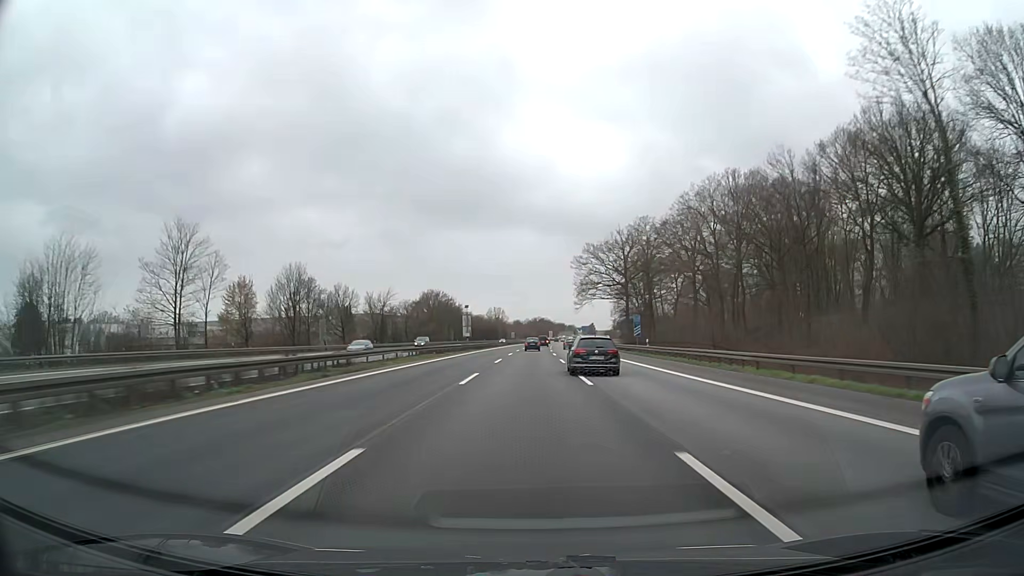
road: motorway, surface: asphalt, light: Day
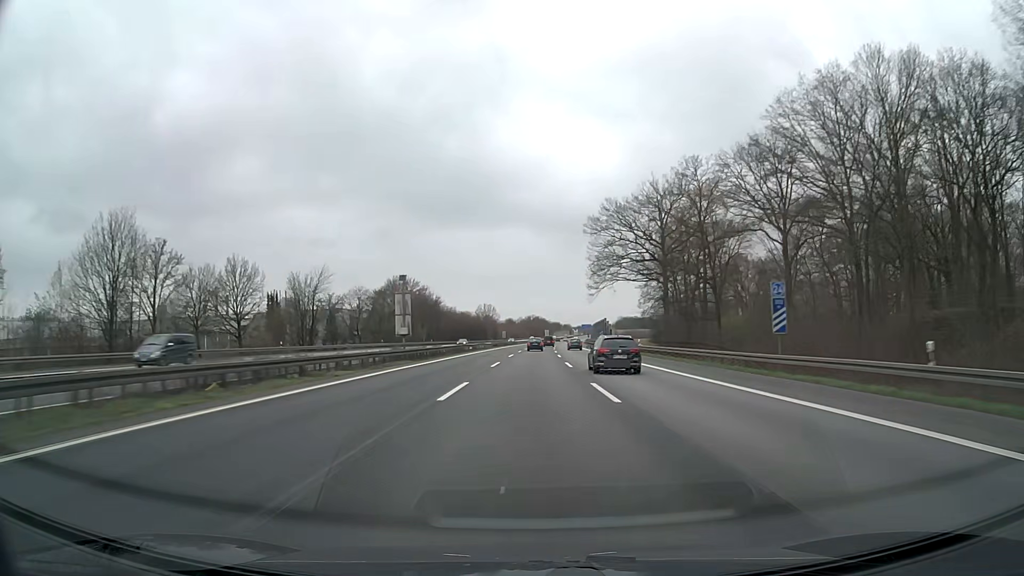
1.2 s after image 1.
(+0.2, +41.1) m; 0°
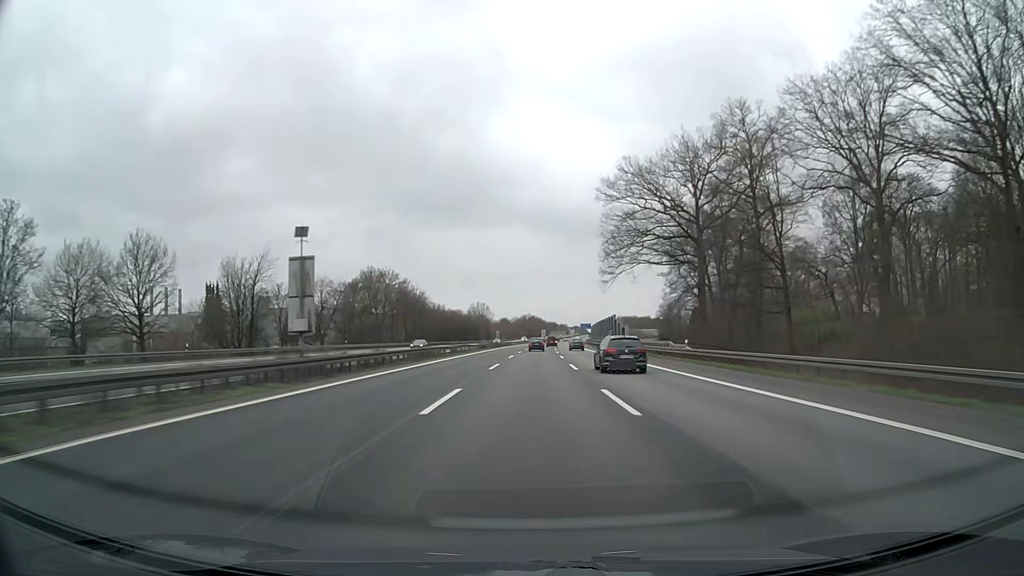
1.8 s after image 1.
(+0.1, +20.4) m; 0°
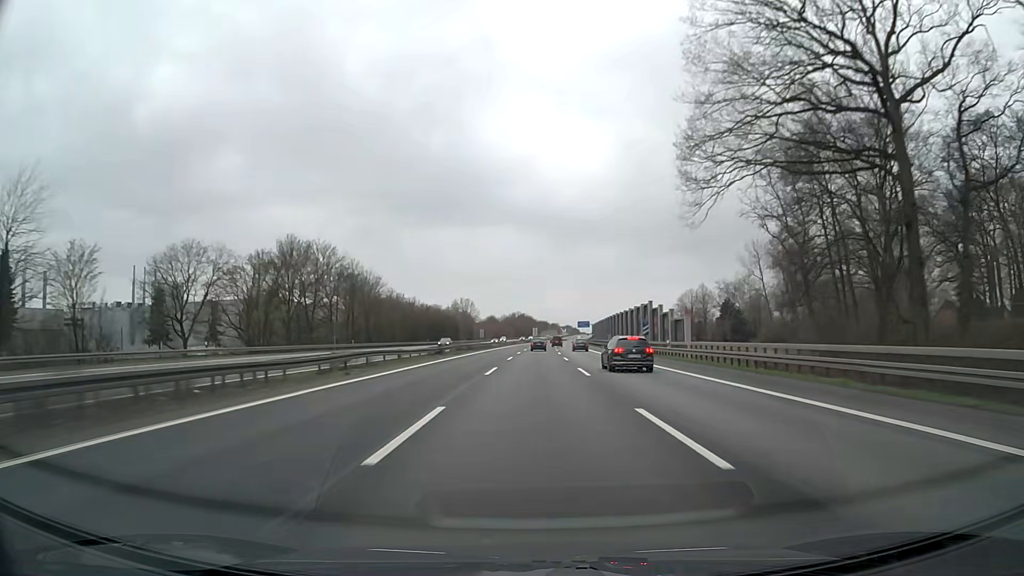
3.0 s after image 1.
(+0.3, +40.6) m; +1°
(0, +10) (0, +20) (0, +30) (0, +40) (+1, +50) (+1, +60) (+1, +70) (+2, +80) (+2, +90) (+2, +100) m
